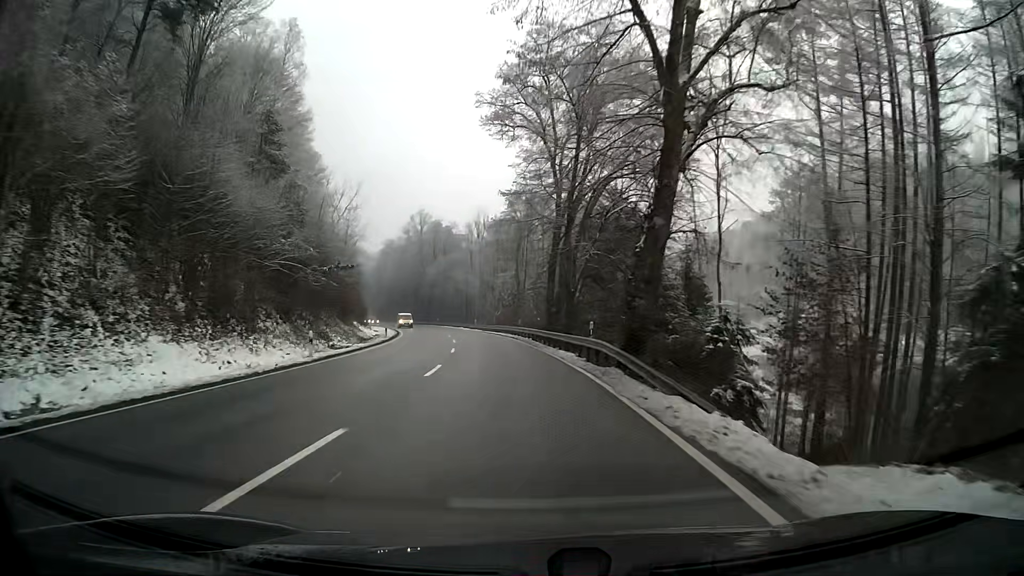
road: primary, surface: asphalt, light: Day
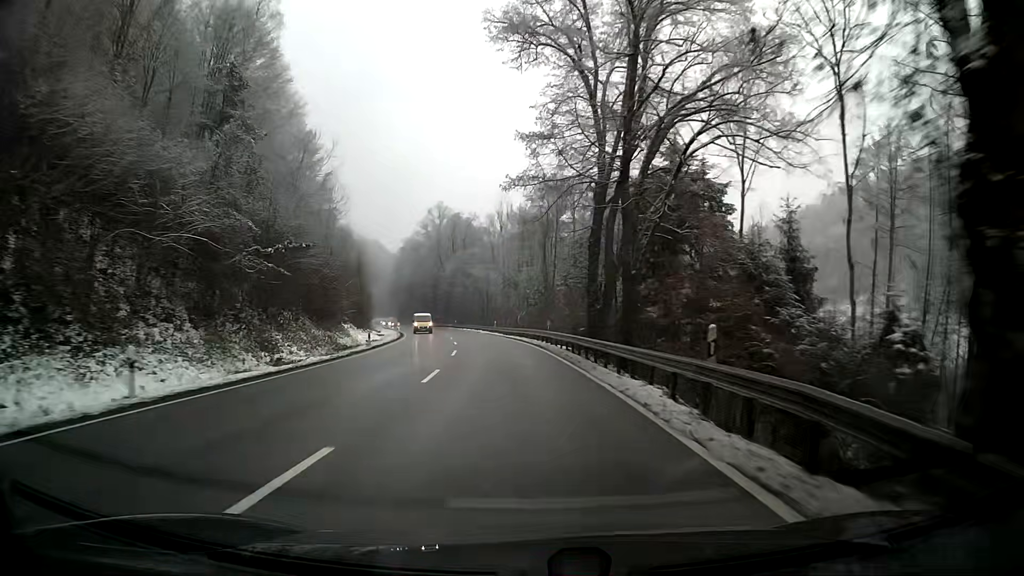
(-0.3, +13.2) m; -2°
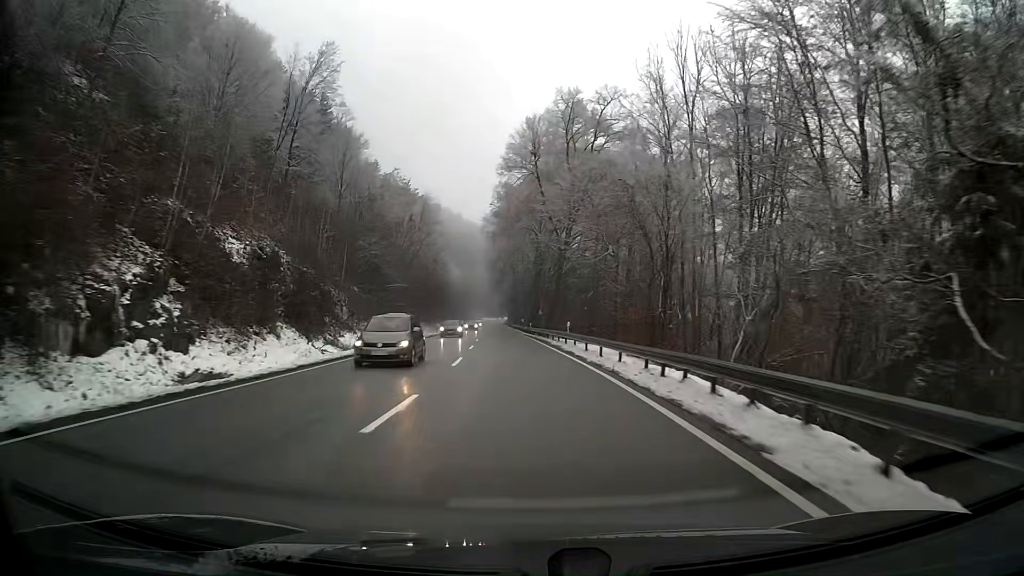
(-6.9, +68.0) m; -11°
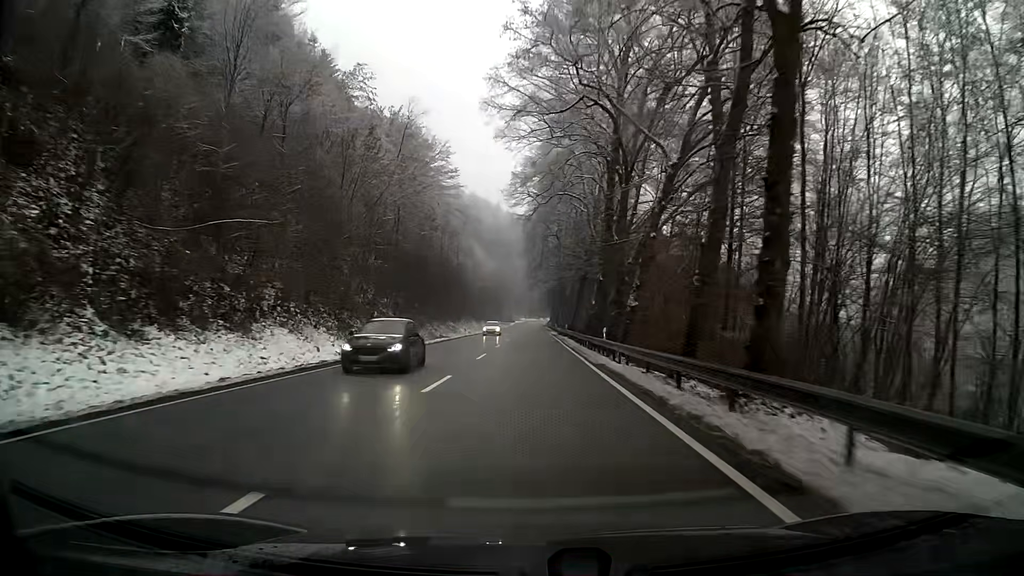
(-1.3, +43.9) m; -3°
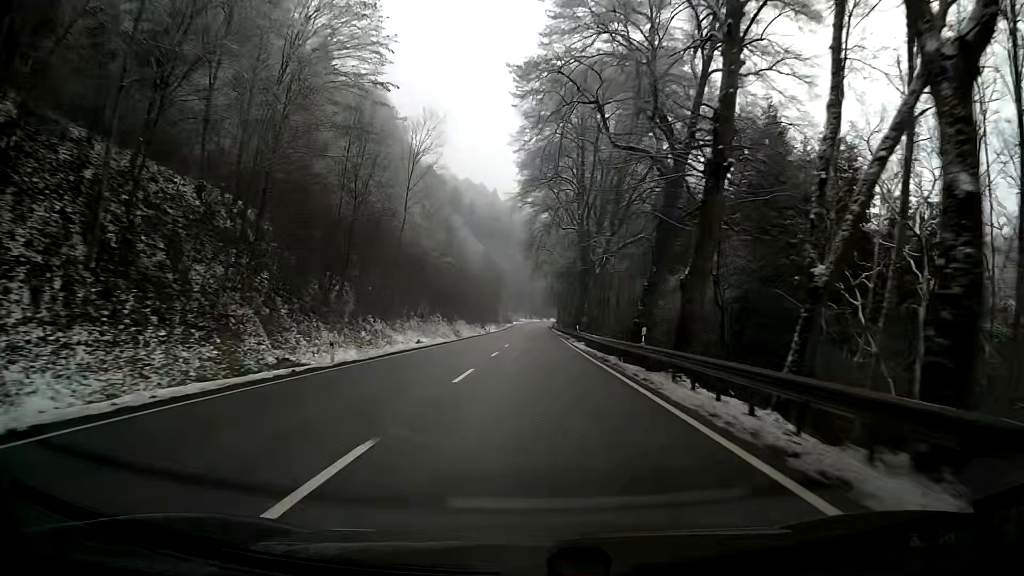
(-0.6, +46.2) m; -1°
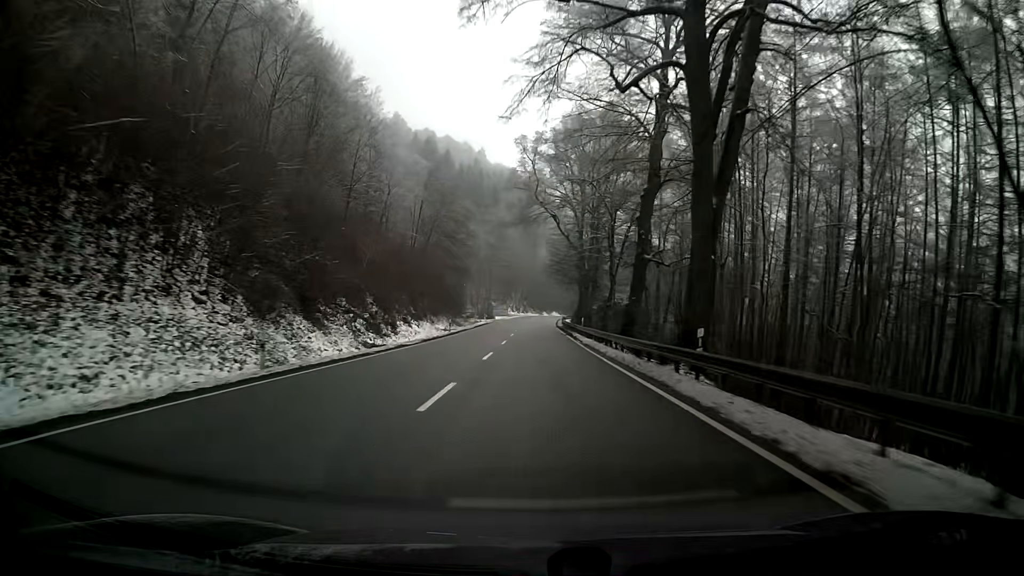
(+0.8, +78.5) m; +1°
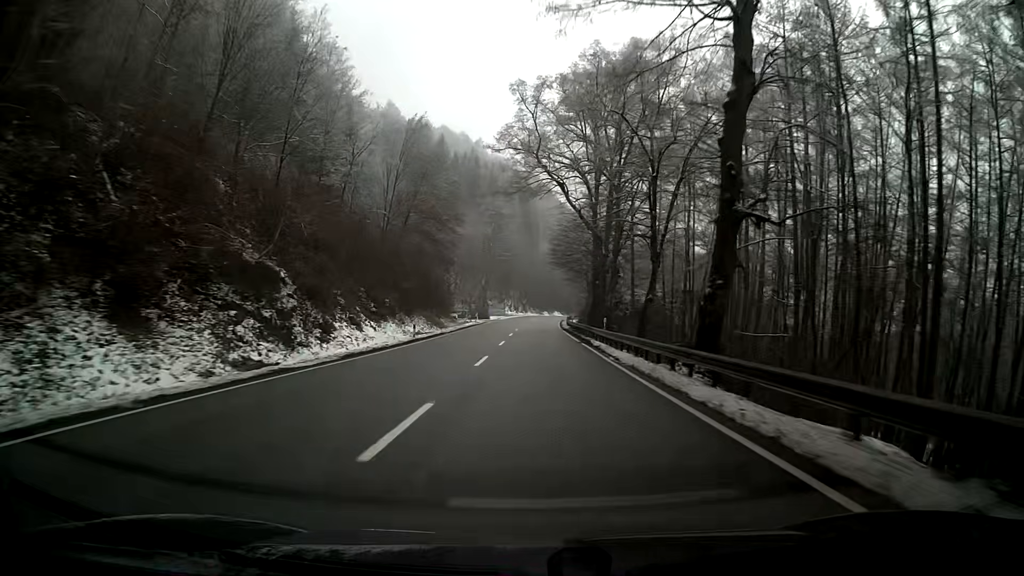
(+0.1, +15.5) m; 0°
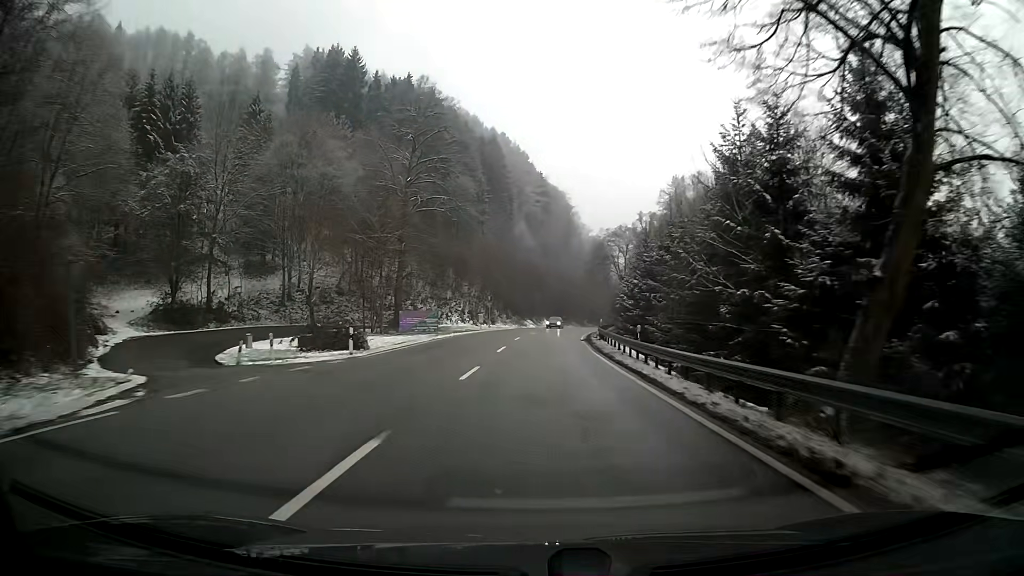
(0.0, +75.8) m; +2°
